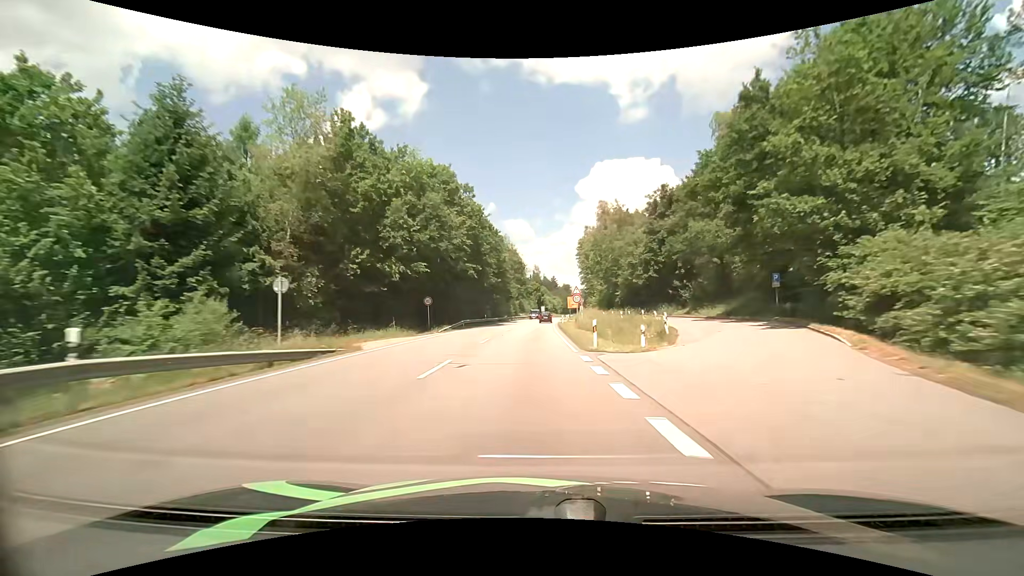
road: primary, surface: asphalt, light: Day
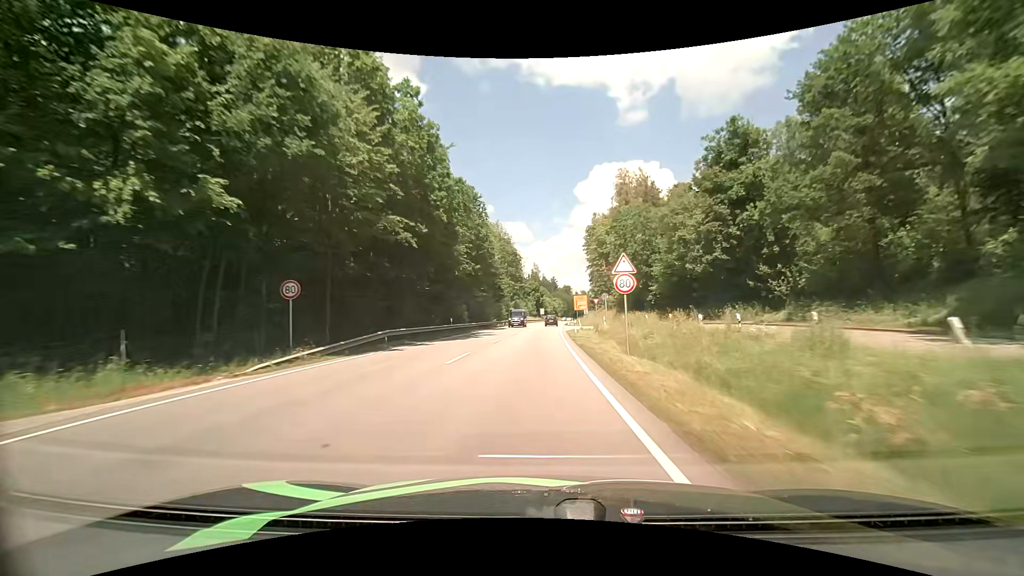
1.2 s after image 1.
(+0.1, +24.5) m; 0°
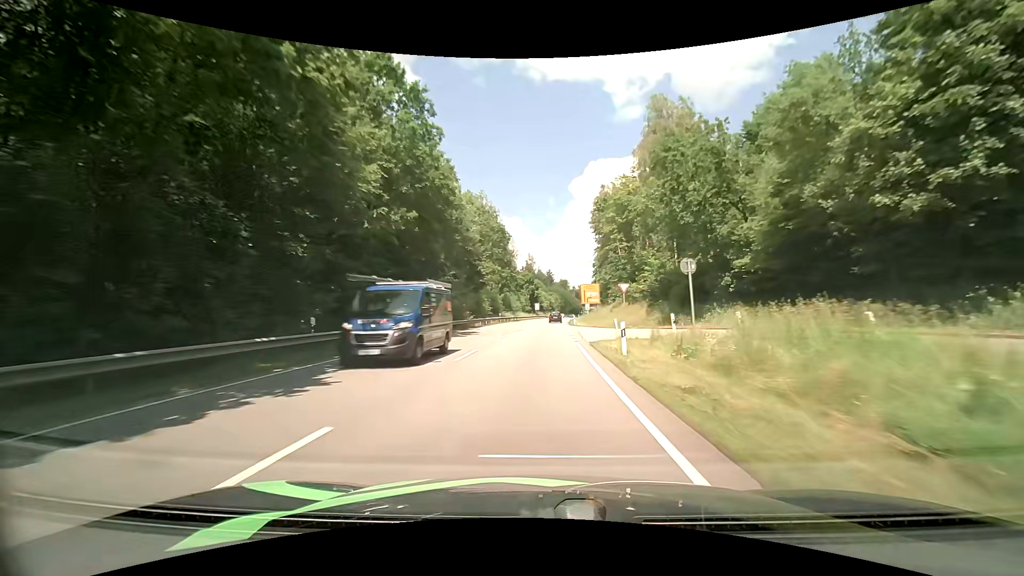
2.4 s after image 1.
(+0.2, +24.3) m; +1°
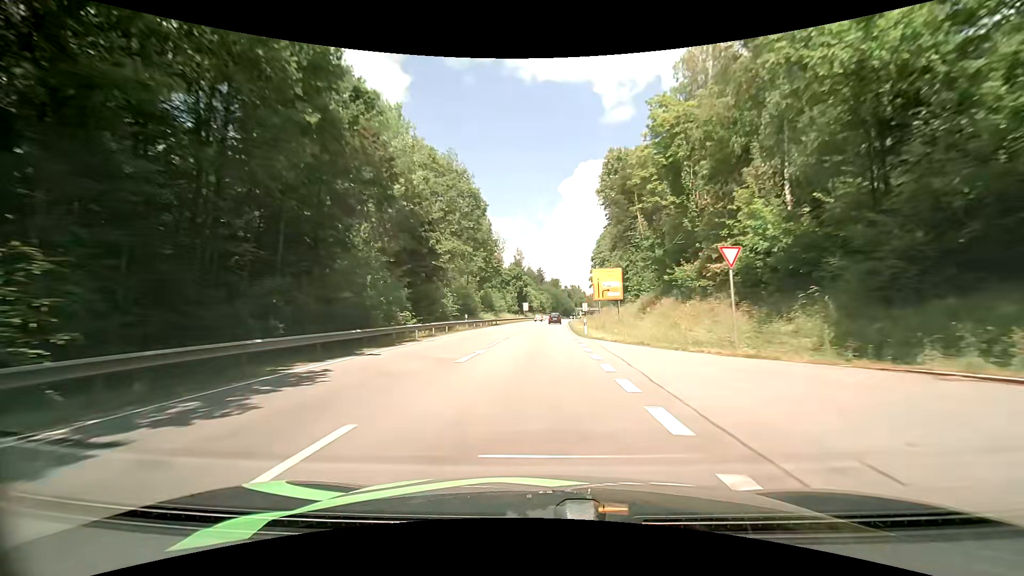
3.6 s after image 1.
(+0.2, +23.9) m; +1°
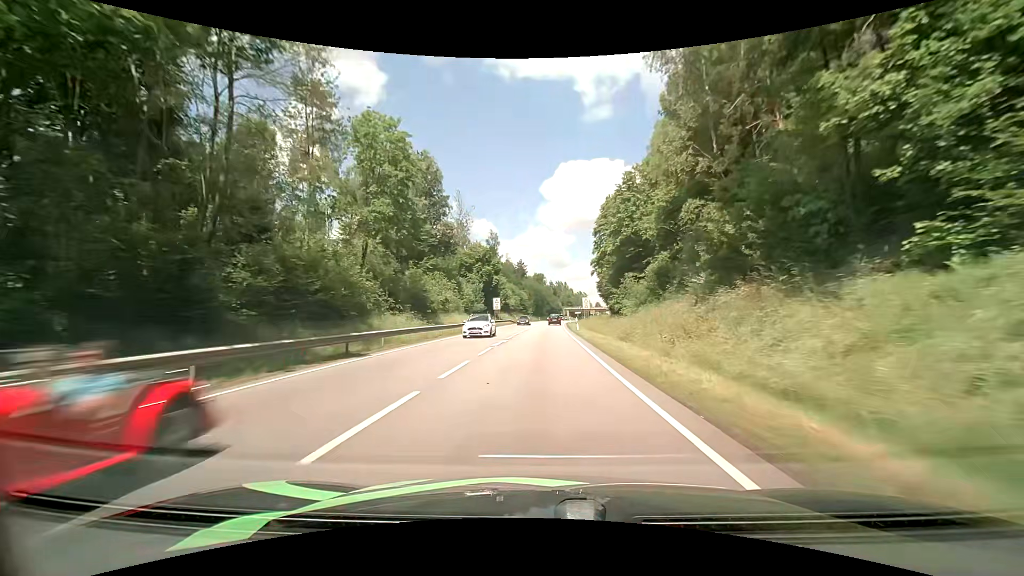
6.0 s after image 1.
(+0.9, +45.7) m; +2°
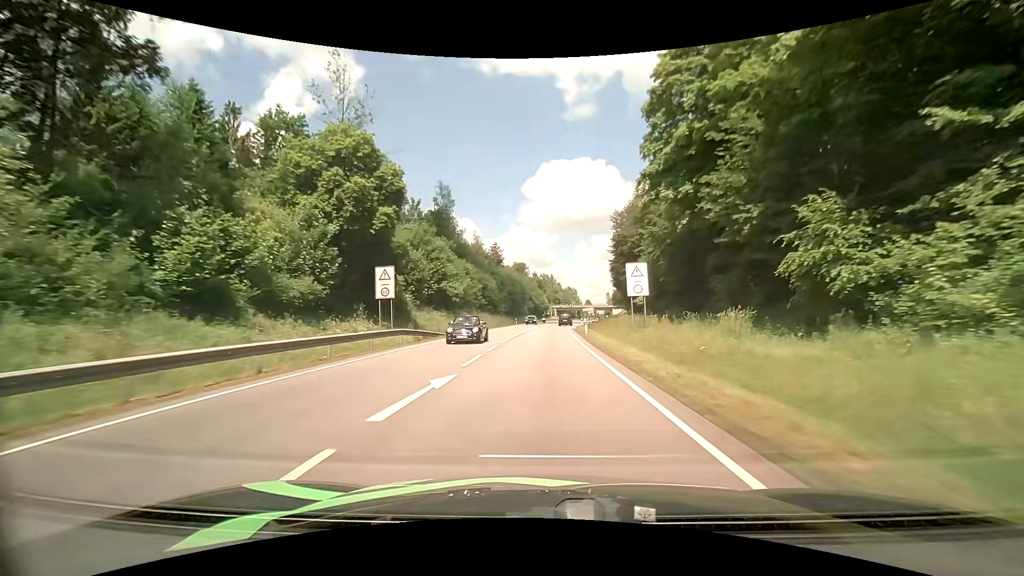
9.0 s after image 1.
(+1.4, +57.8) m; +2°
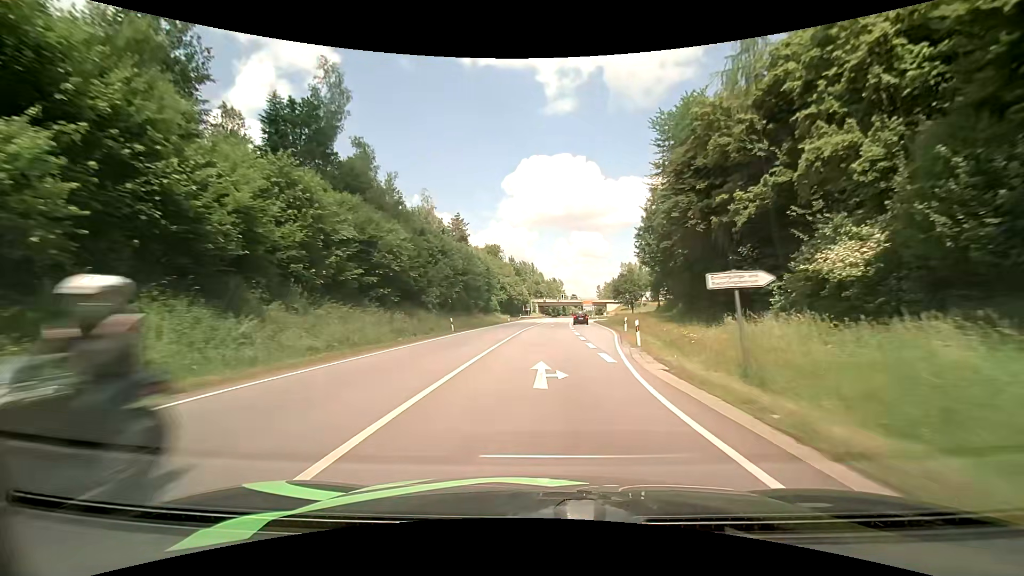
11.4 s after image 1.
(+1.2, +48.8) m; +3°
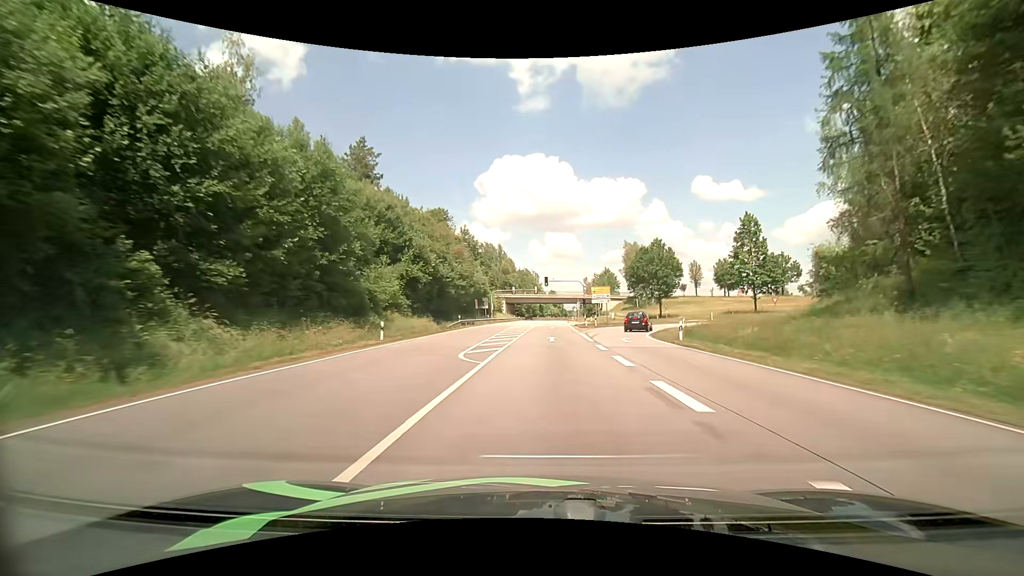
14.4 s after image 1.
(+1.5, +60.6) m; +3°
(0, +10) (0, +20) (+1, +30) (+1, +40) (+1, +50) (+2, +60) (+2, +70) (+3, +80) (+3, +90) (+4, +100) m
